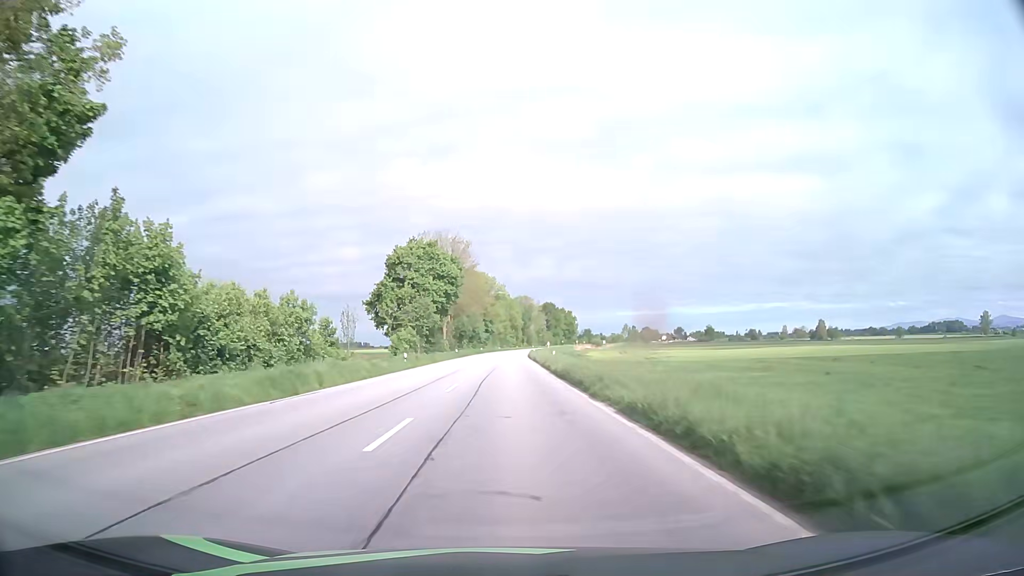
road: primary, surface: asphalt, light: Day
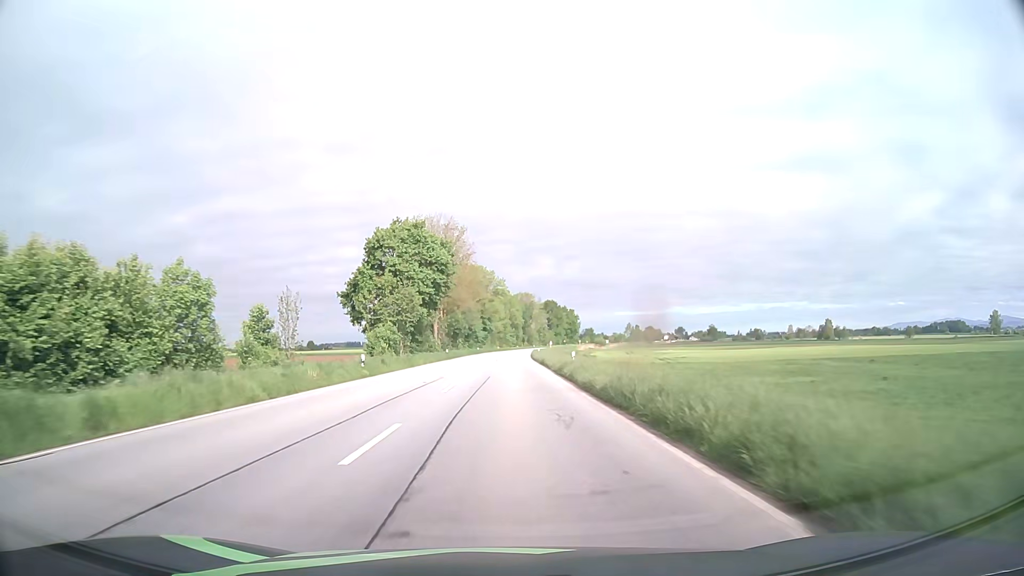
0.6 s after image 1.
(+0.1, +13.4) m; 0°
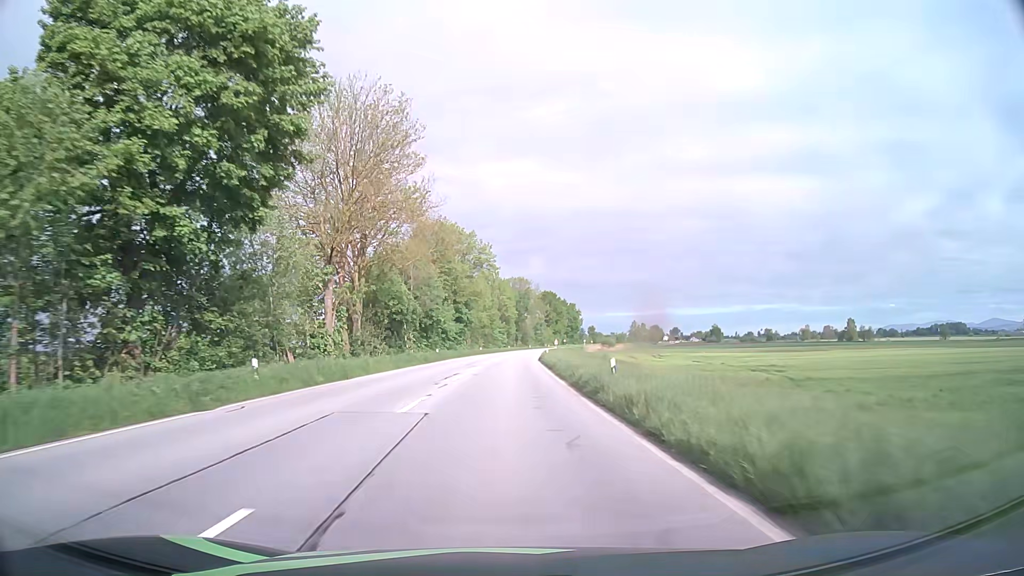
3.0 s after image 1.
(+0.2, +55.6) m; +1°
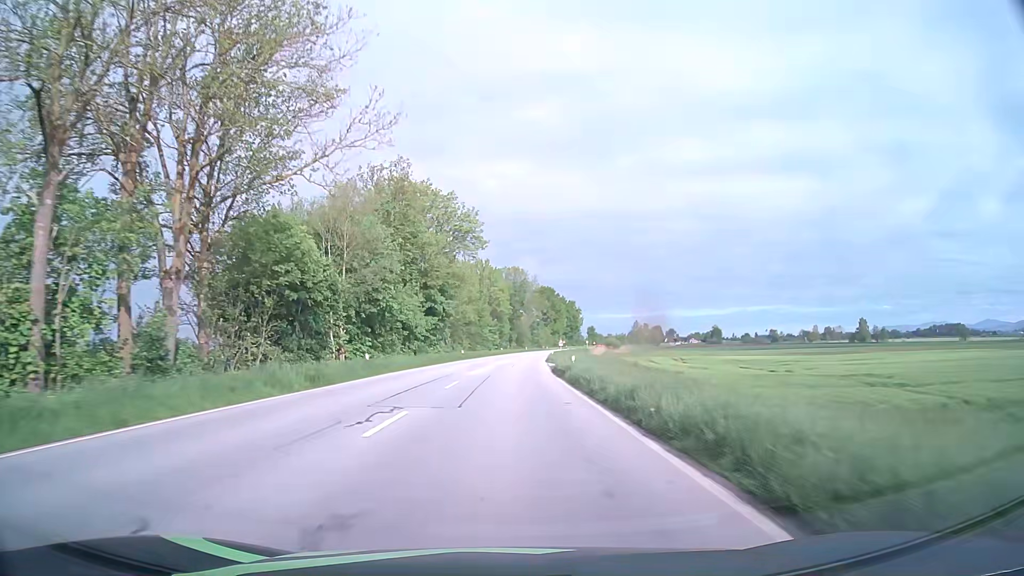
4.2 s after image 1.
(+0.1, +28.5) m; 0°
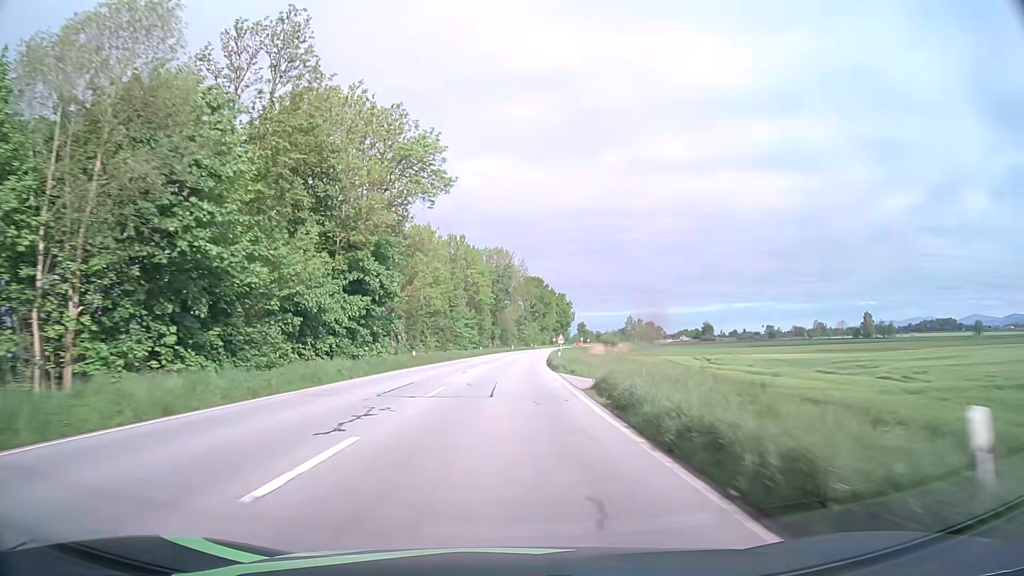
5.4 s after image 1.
(+0.4, +28.7) m; +2°
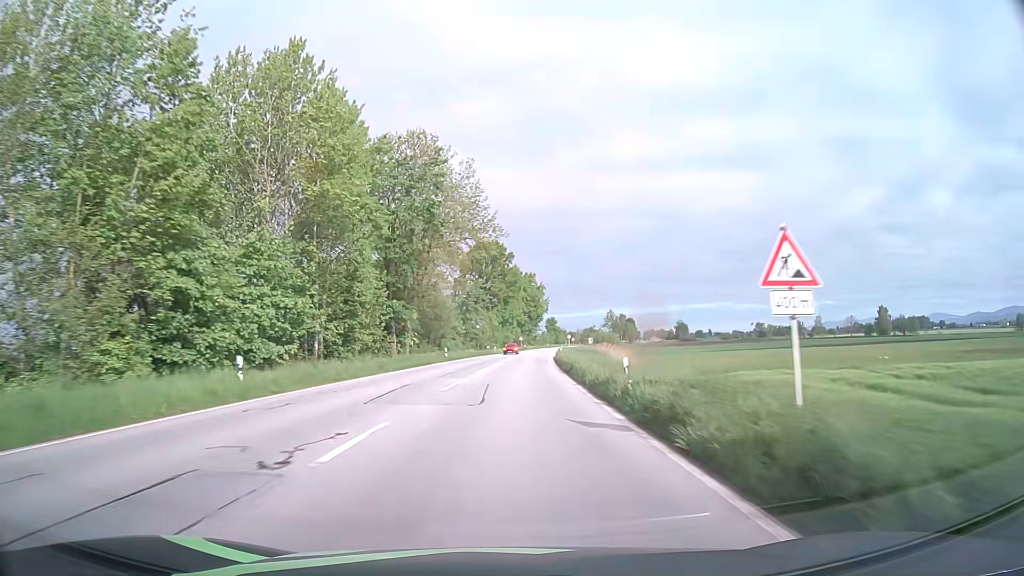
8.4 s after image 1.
(+2.0, +72.3) m; +4°
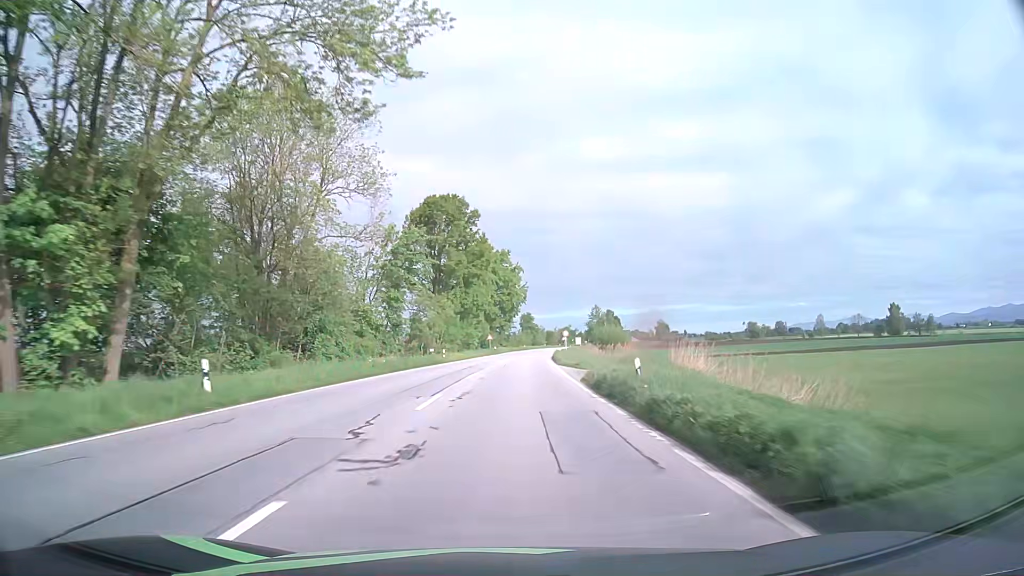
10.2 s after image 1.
(+0.9, +42.8) m; +2°
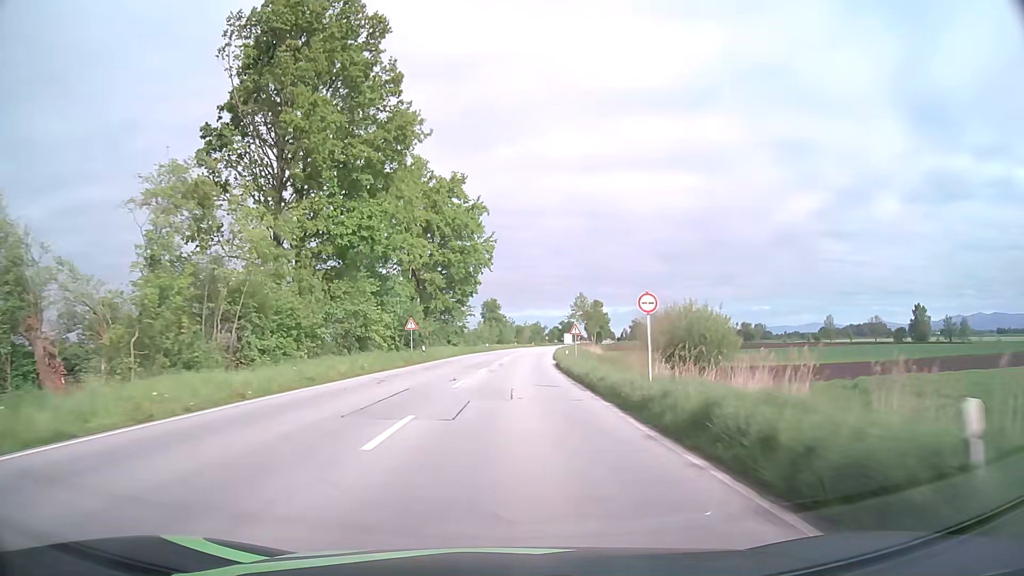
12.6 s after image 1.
(+1.4, +54.2) m; +3°
(0, +10) (0, +20) (0, +30) (+1, +40) (+1, +50) (+2, +60) (+2, +70) (+3, +80) (+4, +90) (+5, +100) m
